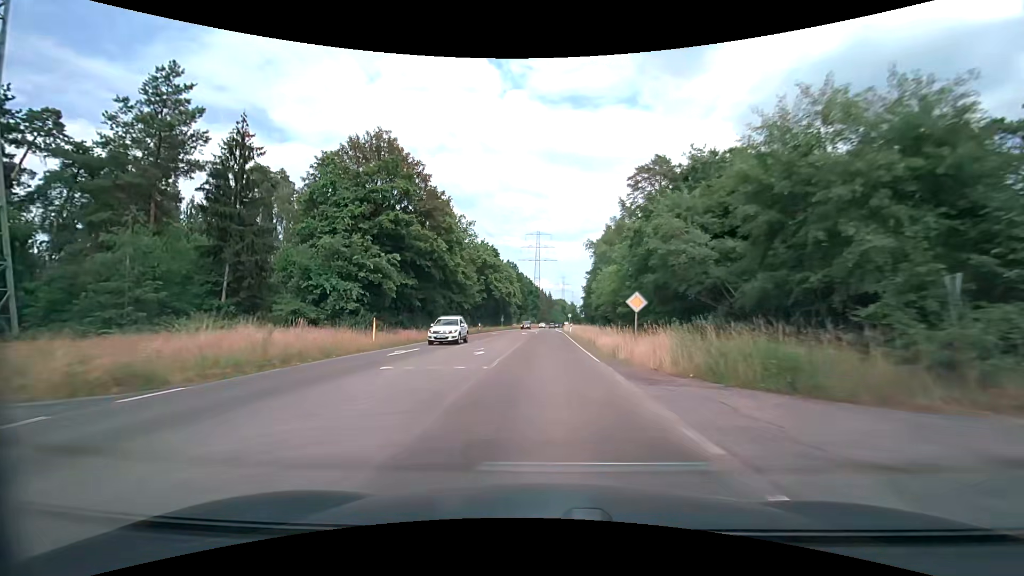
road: secondary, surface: asphalt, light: Day
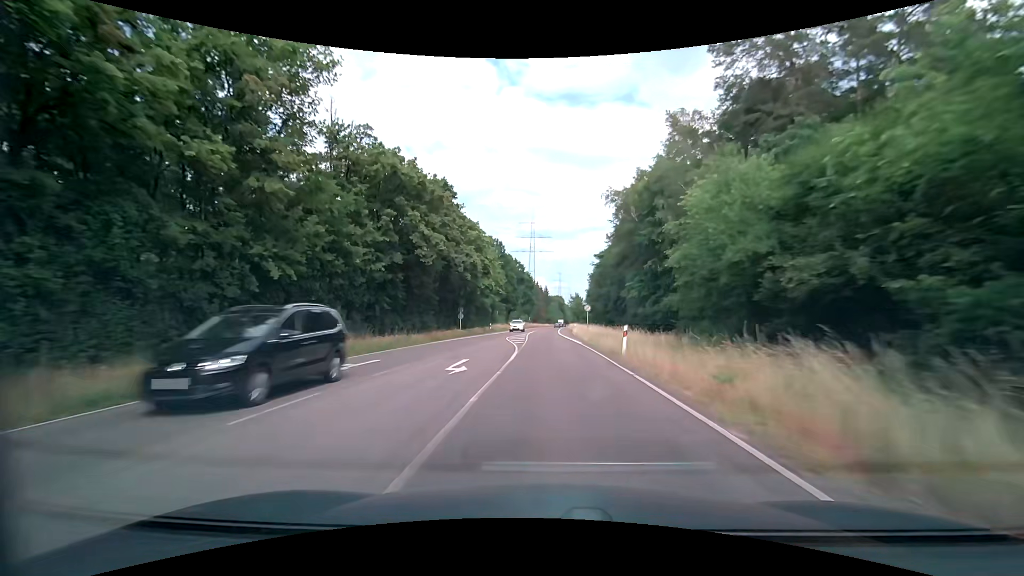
(0.0, +43.6) m; 0°
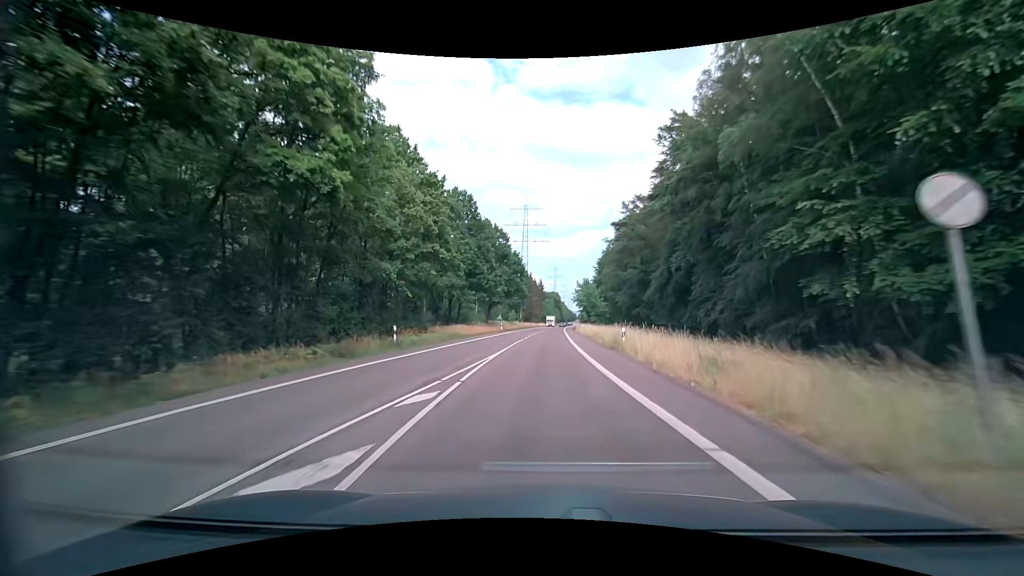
(+0.3, +43.9) m; +1°
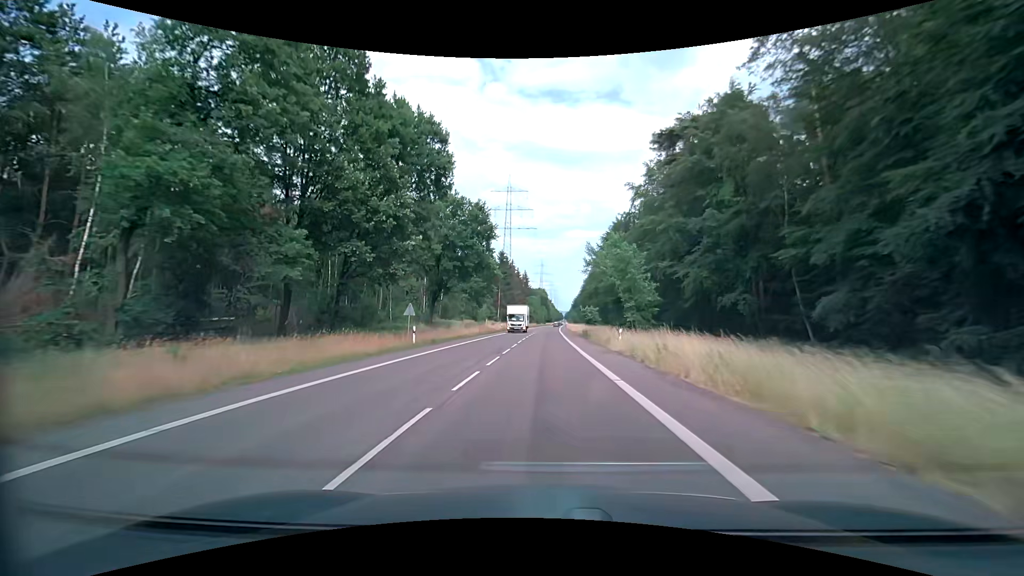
(+0.8, +46.2) m; +2°
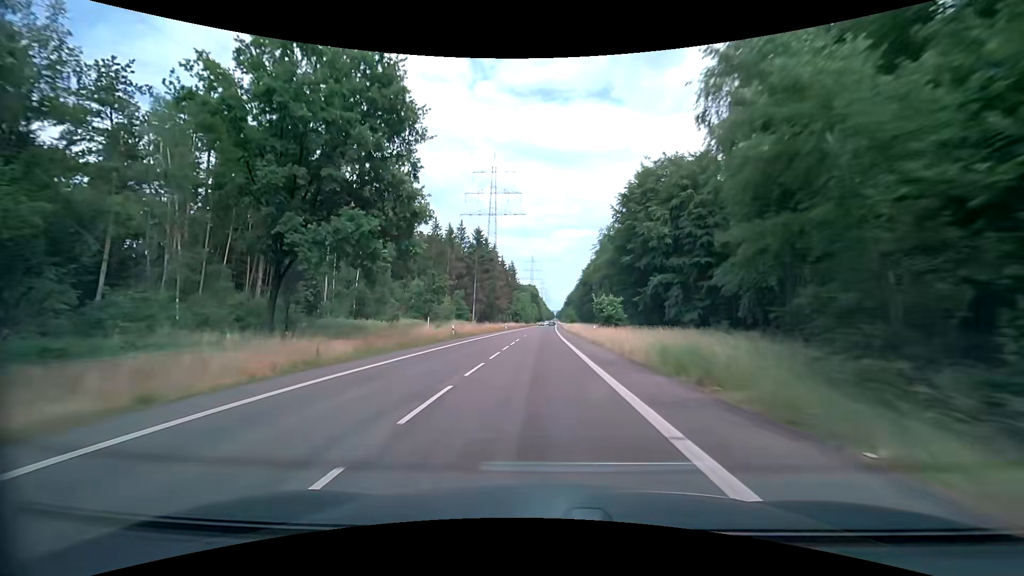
(+0.4, +37.4) m; +1°
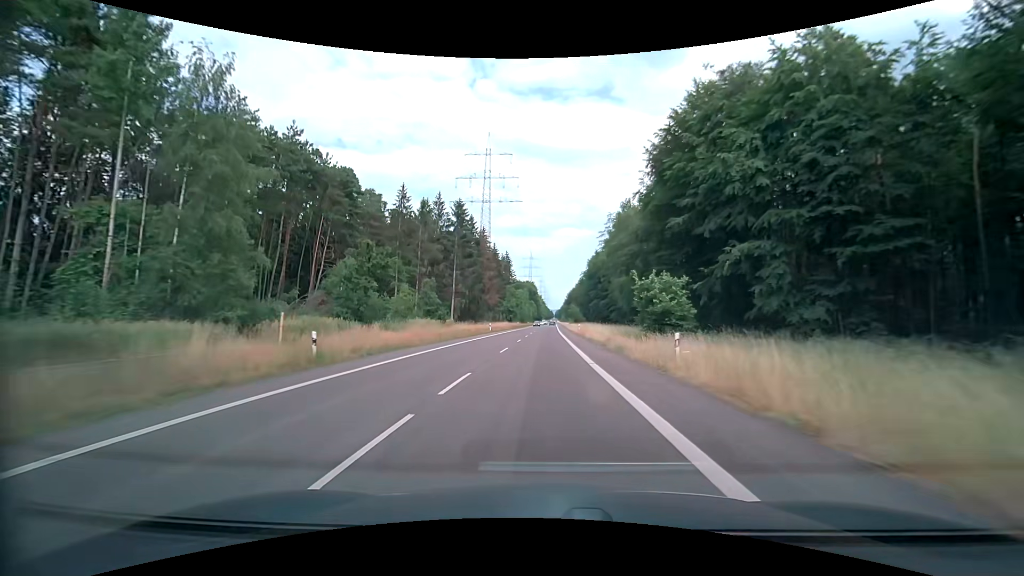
(0.0, +26.0) m; 0°
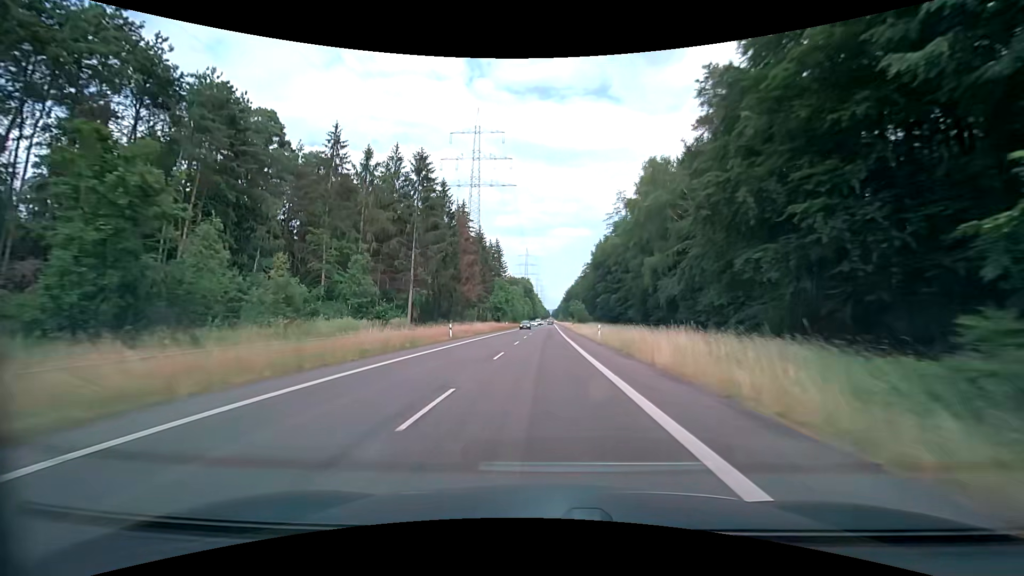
(+0.1, +26.8) m; 0°
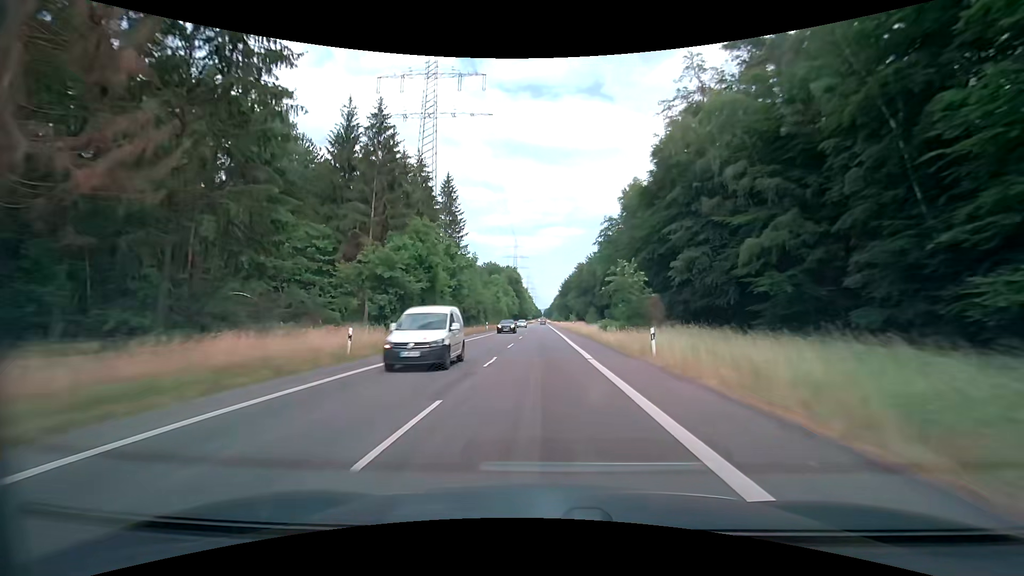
(+0.9, +70.0) m; +1°
(0, +10) (0, +20) (0, +30) (0, +40) (0, +50) (0, +60) (0, +70) (0, +80) (0, +90) (0, +100) m
